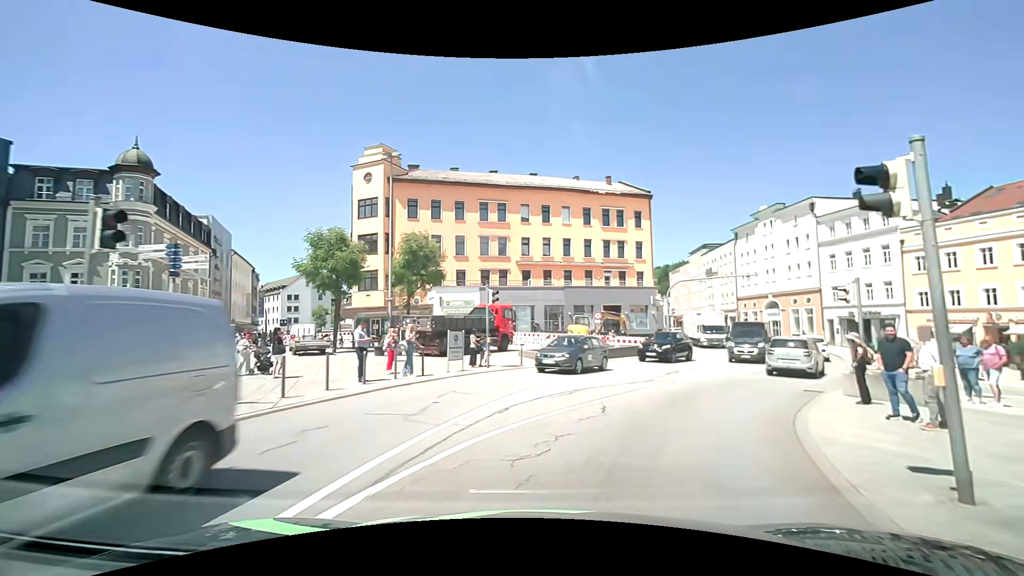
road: primary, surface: asphalt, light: Day
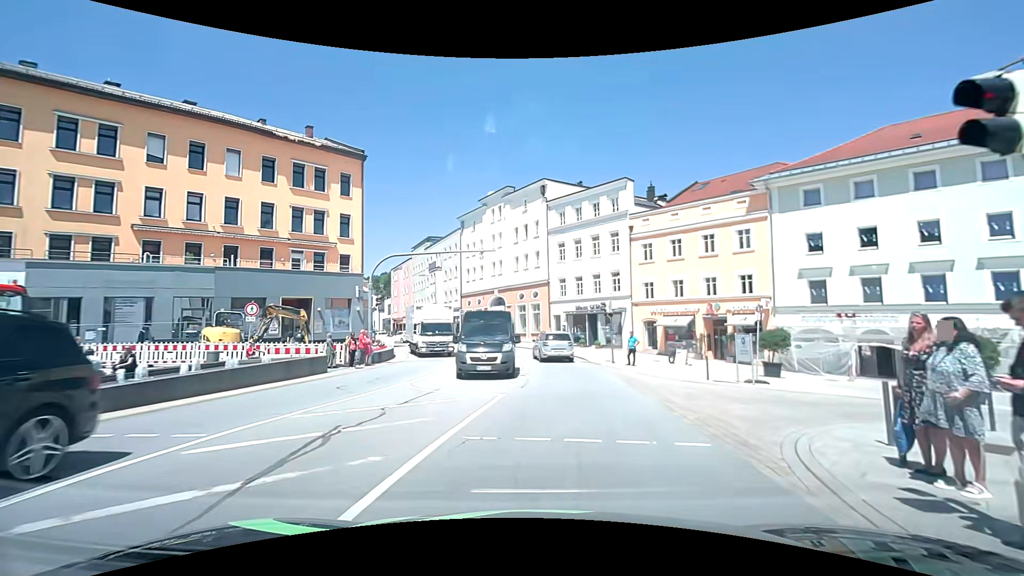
(+3.8, +14.1) m; +30°
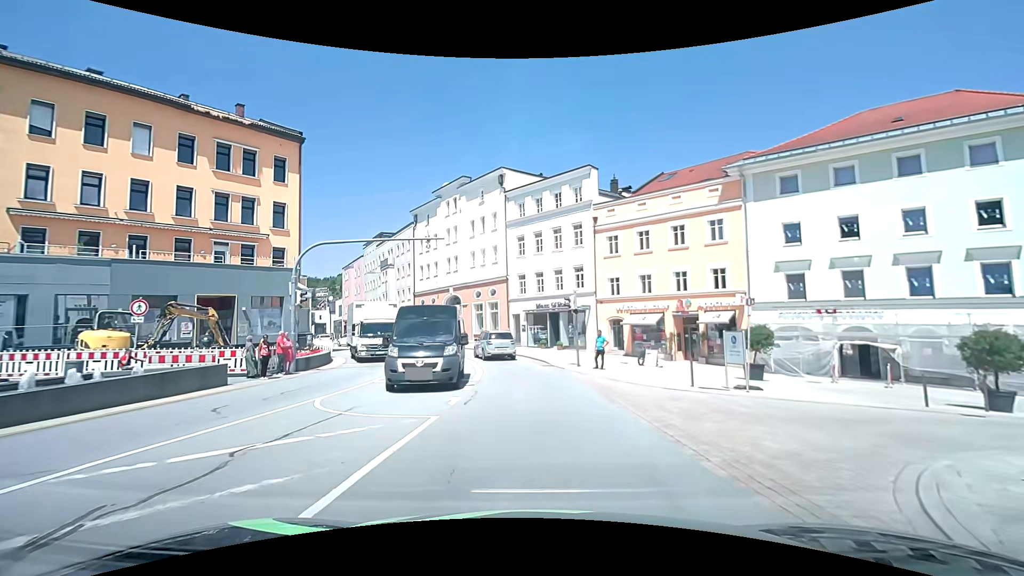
(+0.2, +3.5) m; +4°
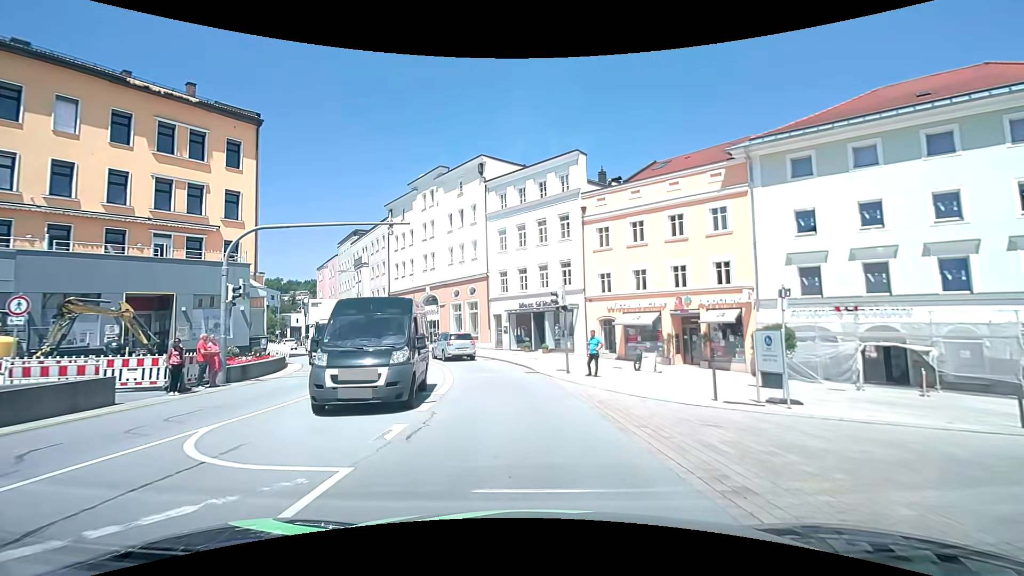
(+0.1, +3.5) m; +3°
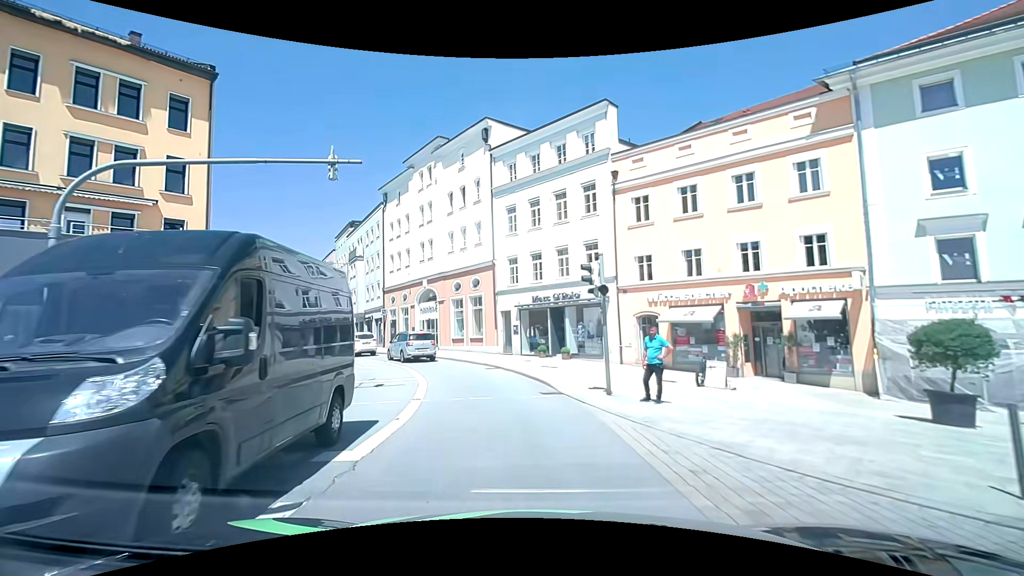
(-0.1, +7.3) m; -2°
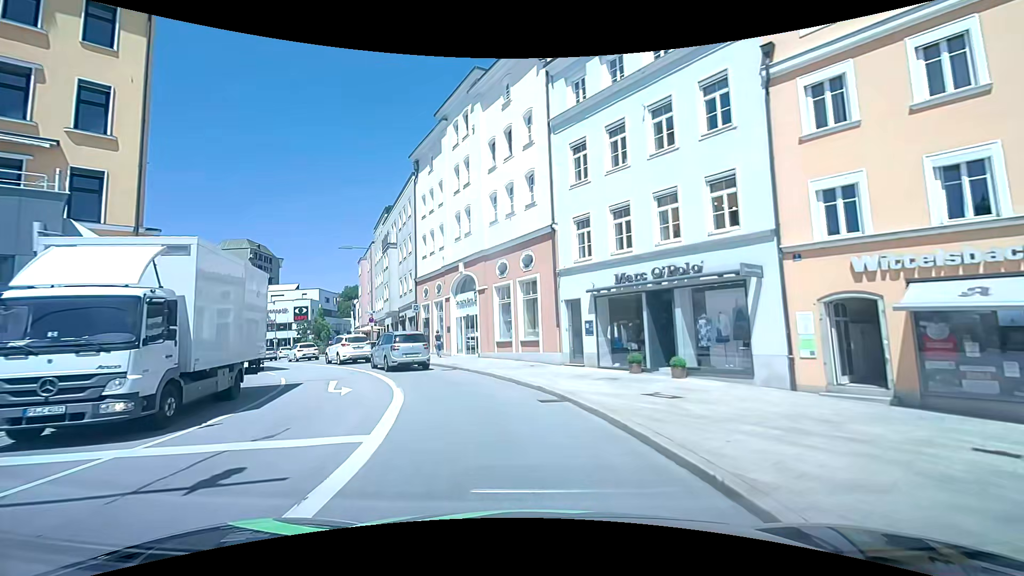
(-0.6, +10.5) m; -7°
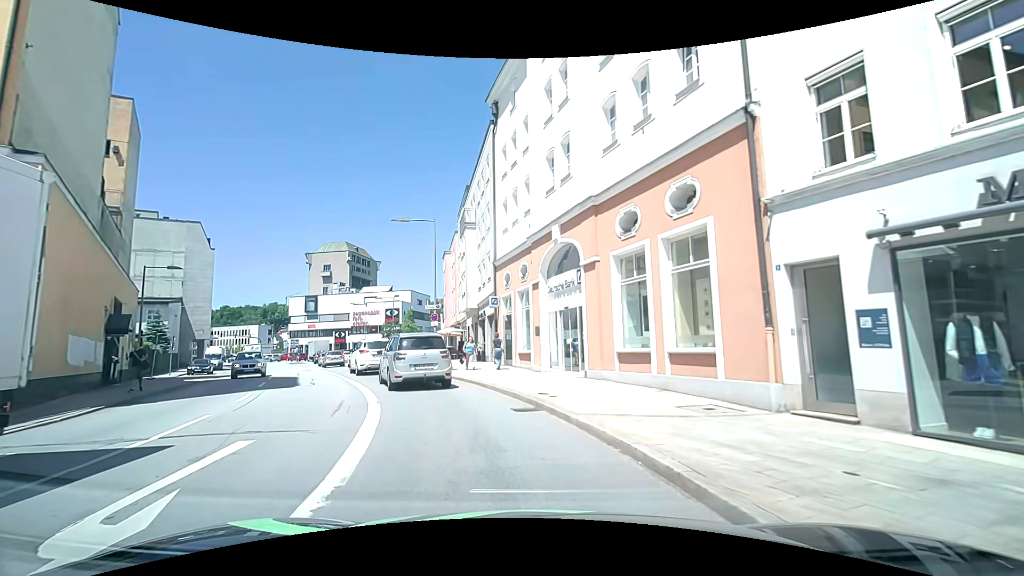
(-0.9, +10.7) m; -11°
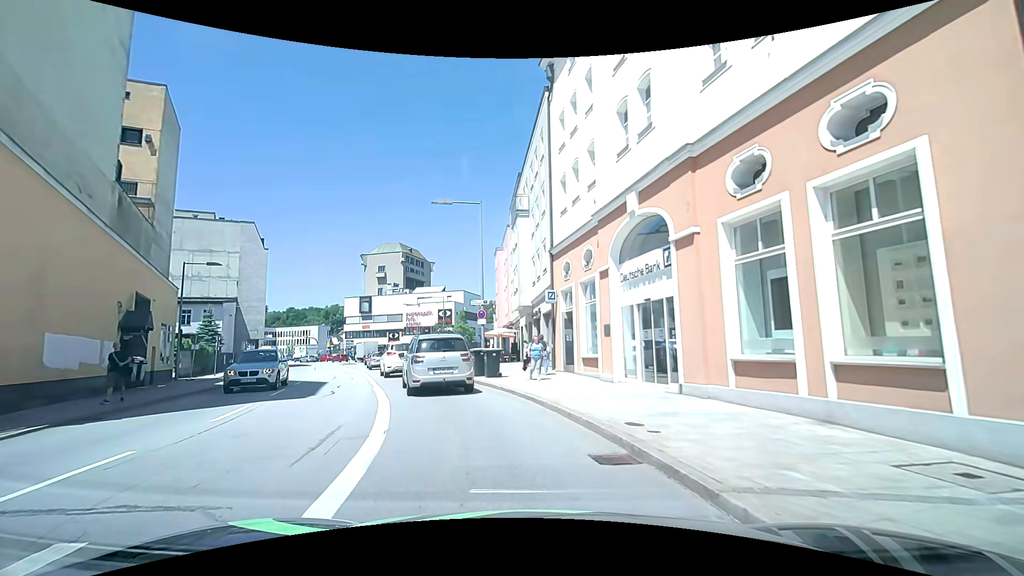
(-0.2, +3.9) m; -6°
